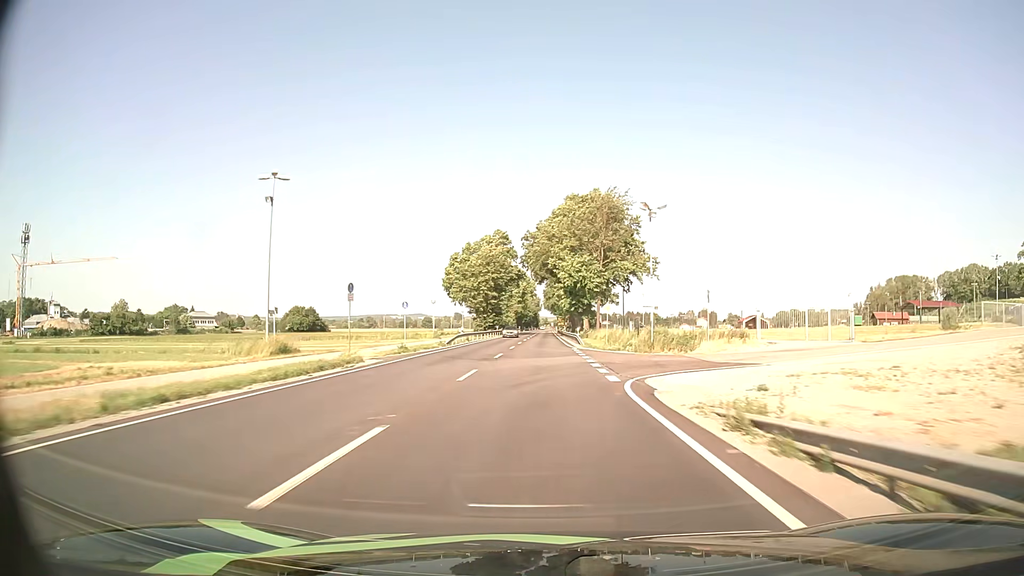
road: primary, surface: asphalt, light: Day
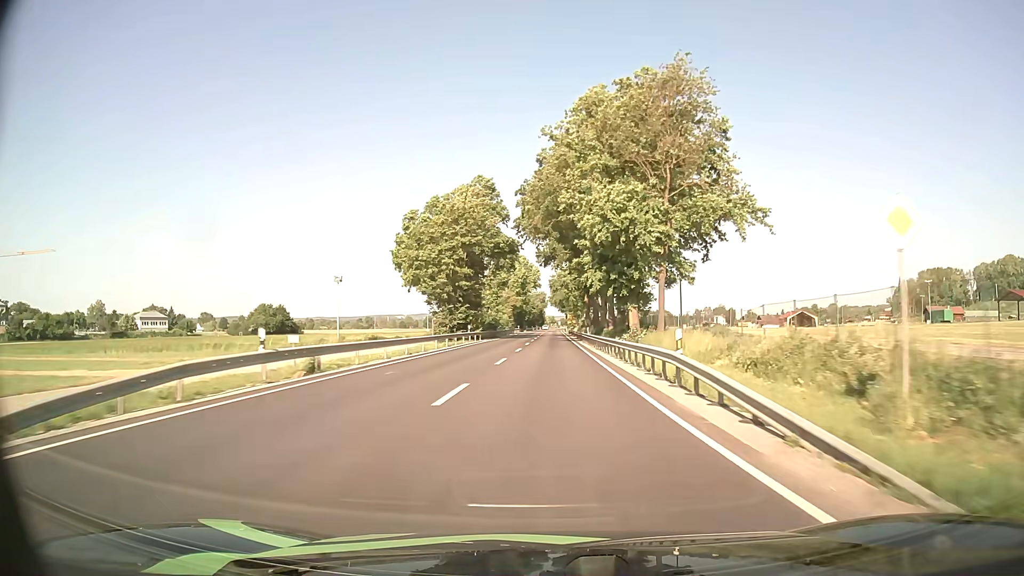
(-0.3, +41.9) m; -1°
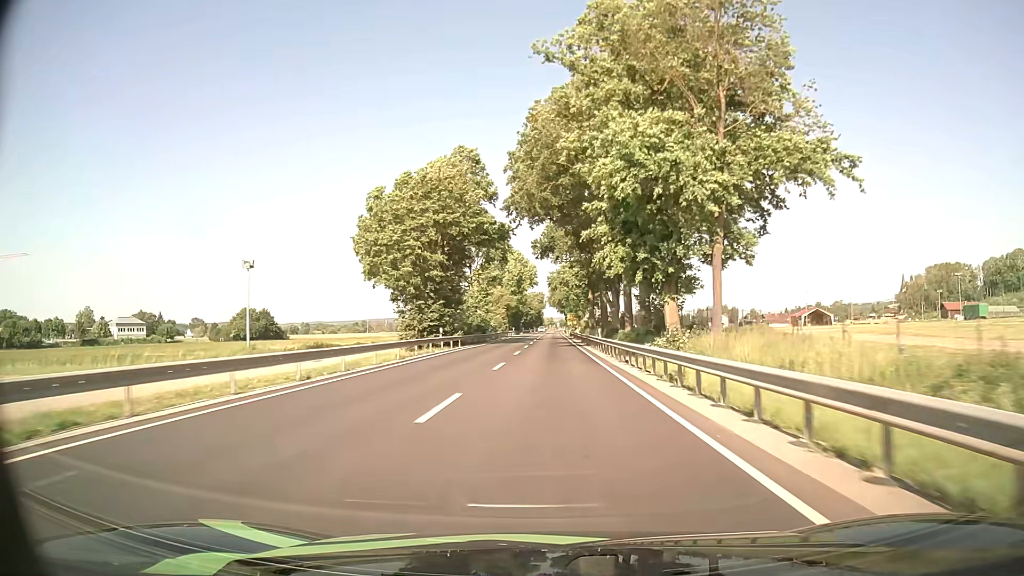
(0.0, +13.9) m; 0°
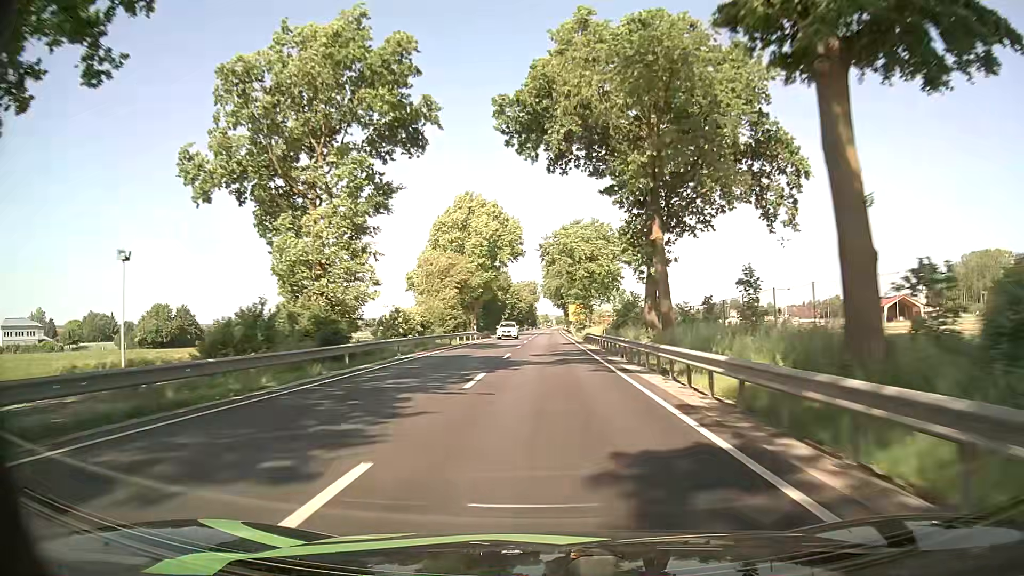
(+0.1, +55.5) m; 0°
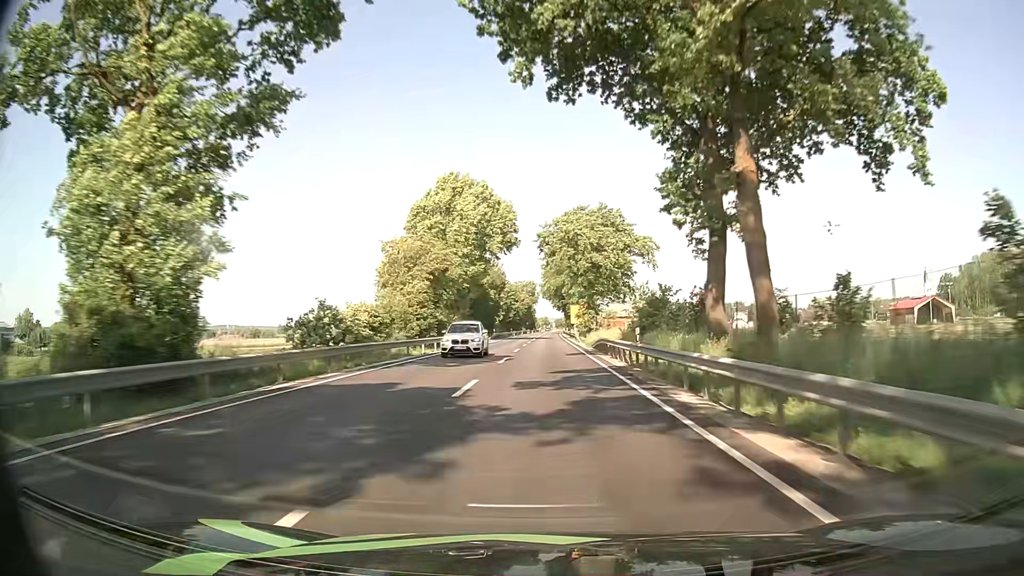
(+0.1, +13.9) m; 0°
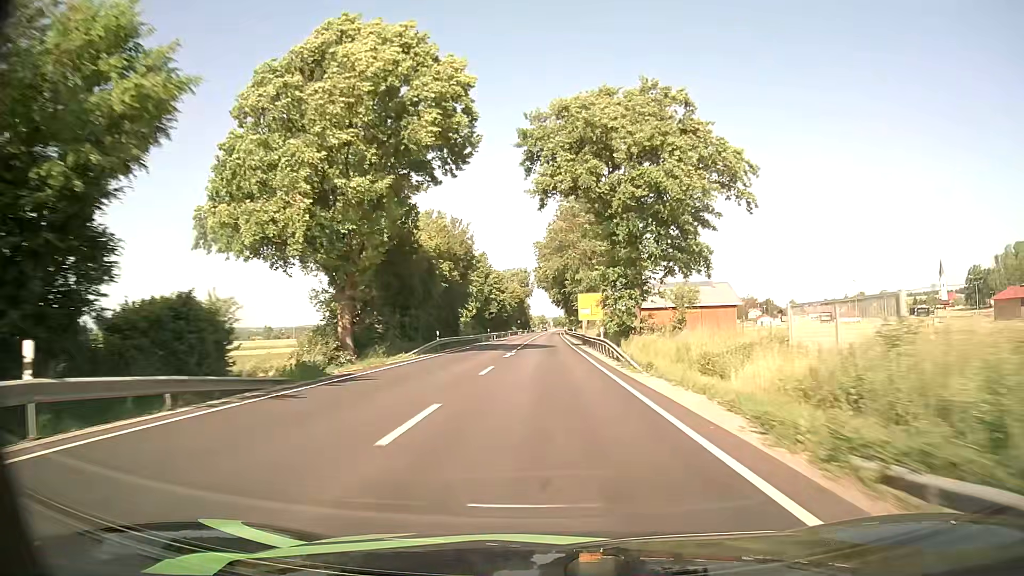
(+0.1, +41.4) m; 0°
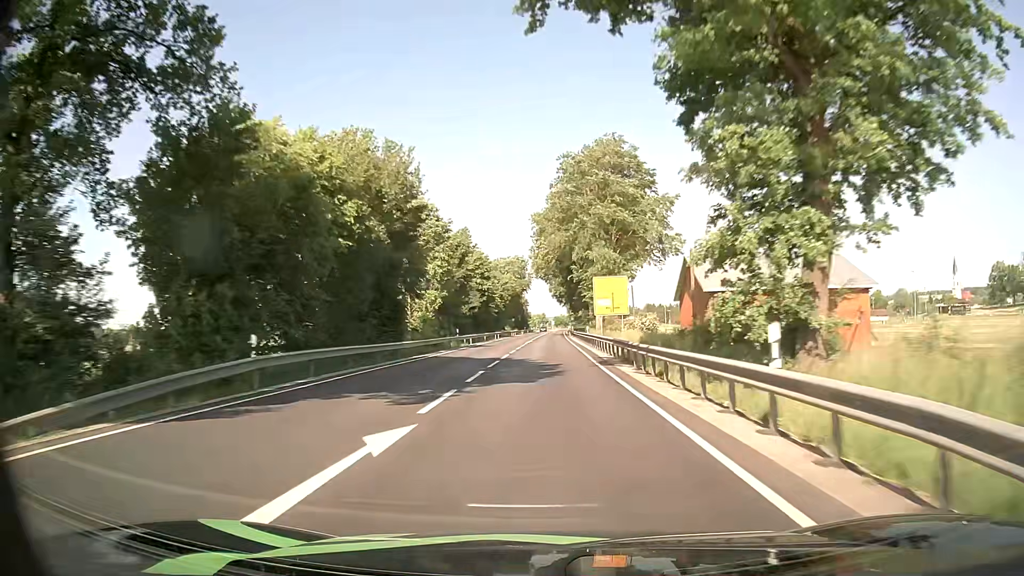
(0.0, +27.5) m; 0°
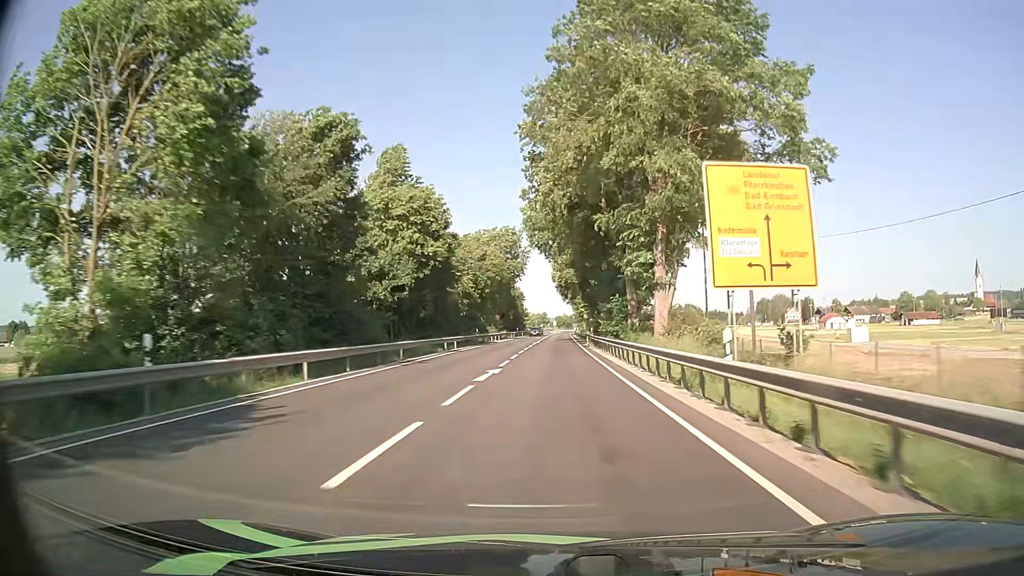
(+0.1, +41.1) m; 0°
(0, +10) (0, +20) (0, +30) (0, +40) (0, +50) (0, +60) (0, +70) (+1, +80) (+1, +90) (+1, +100) m
